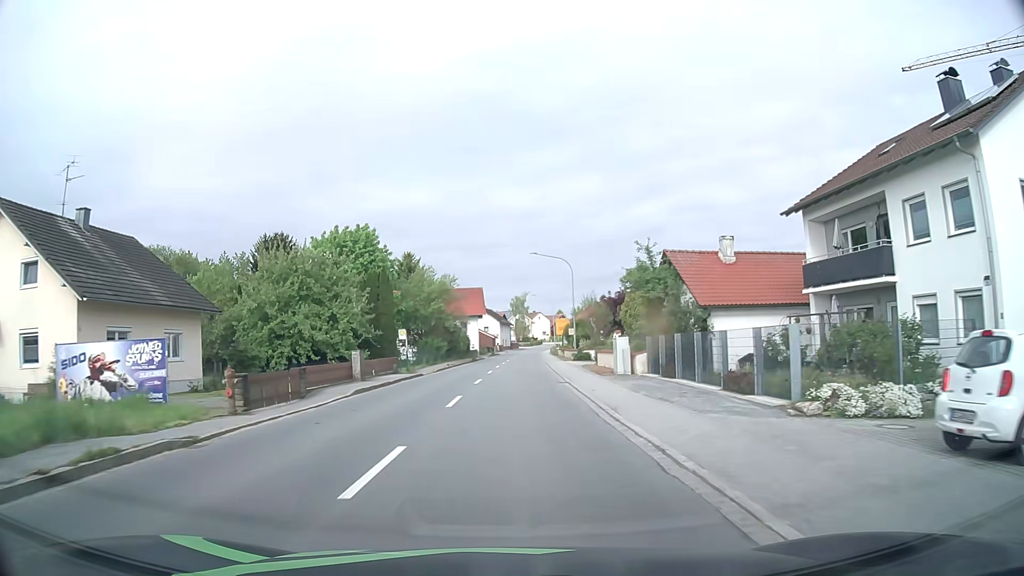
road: primary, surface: asphalt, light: Day
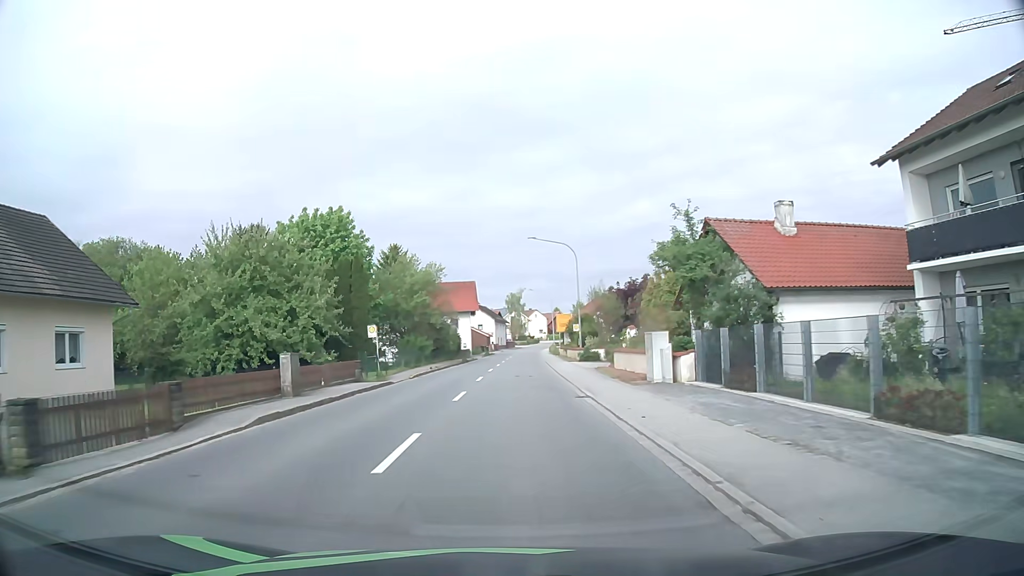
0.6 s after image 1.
(0.0, +7.8) m; 0°
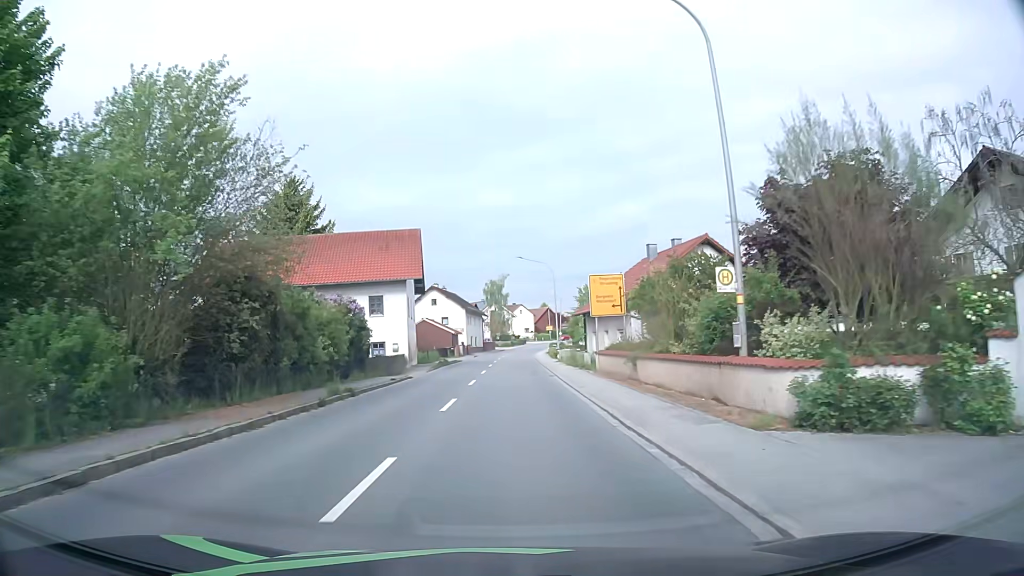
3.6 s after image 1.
(+0.5, +38.2) m; +1°
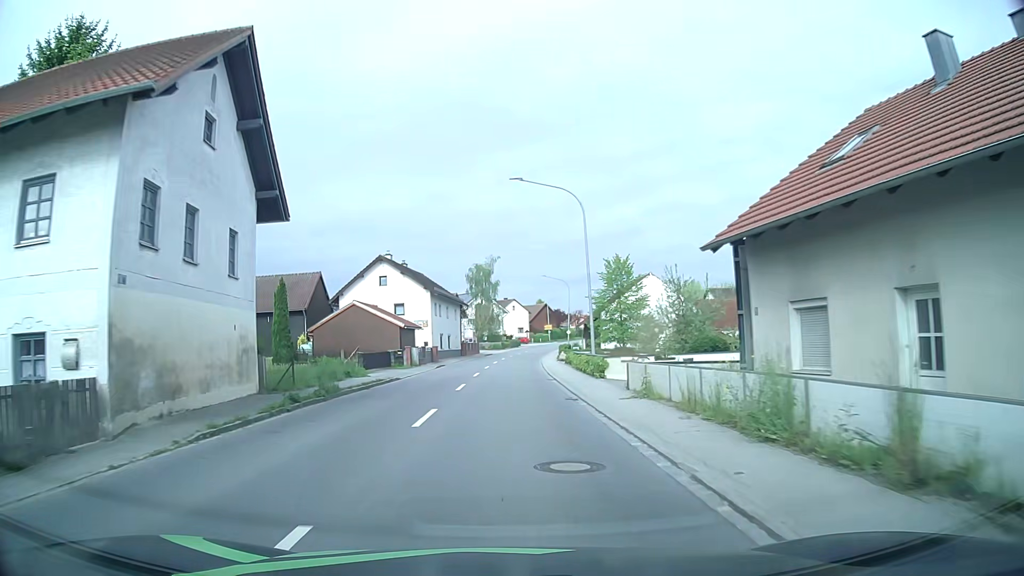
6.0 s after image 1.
(+0.2, +30.4) m; +1°
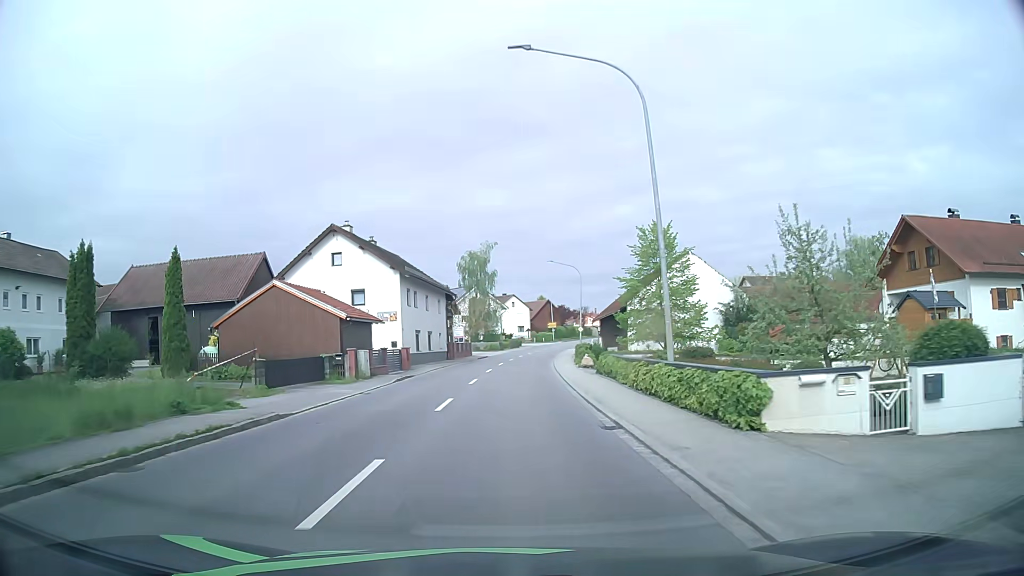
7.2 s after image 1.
(-0.1, +15.1) m; 0°
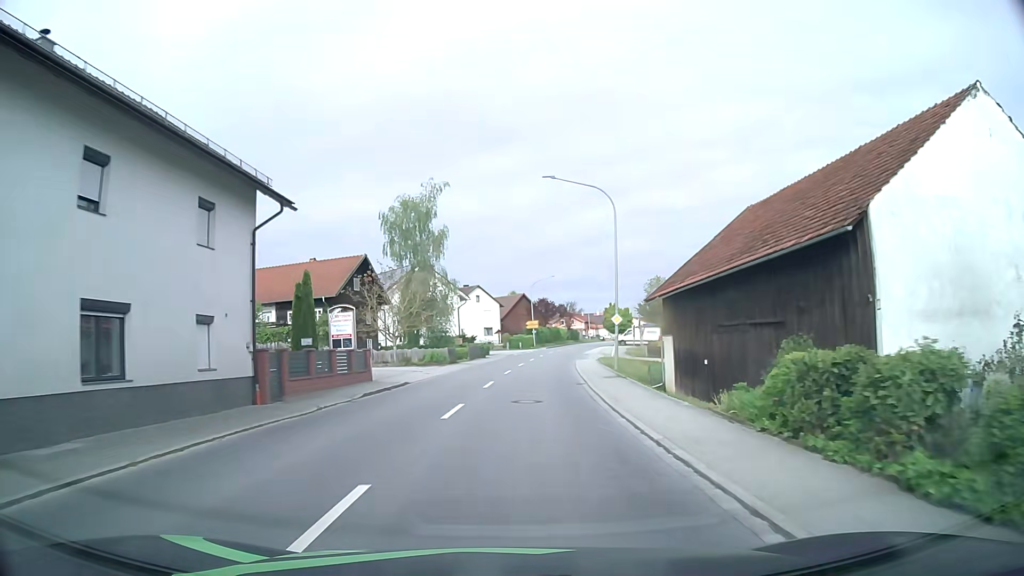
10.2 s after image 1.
(+0.6, +37.6) m; +2°
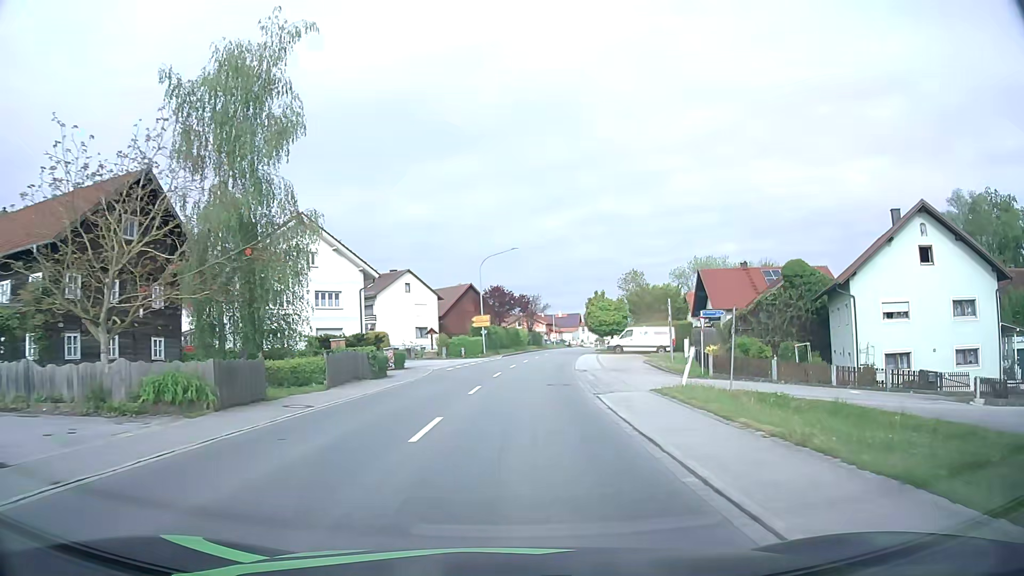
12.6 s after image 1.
(+1.3, +30.1) m; +4°
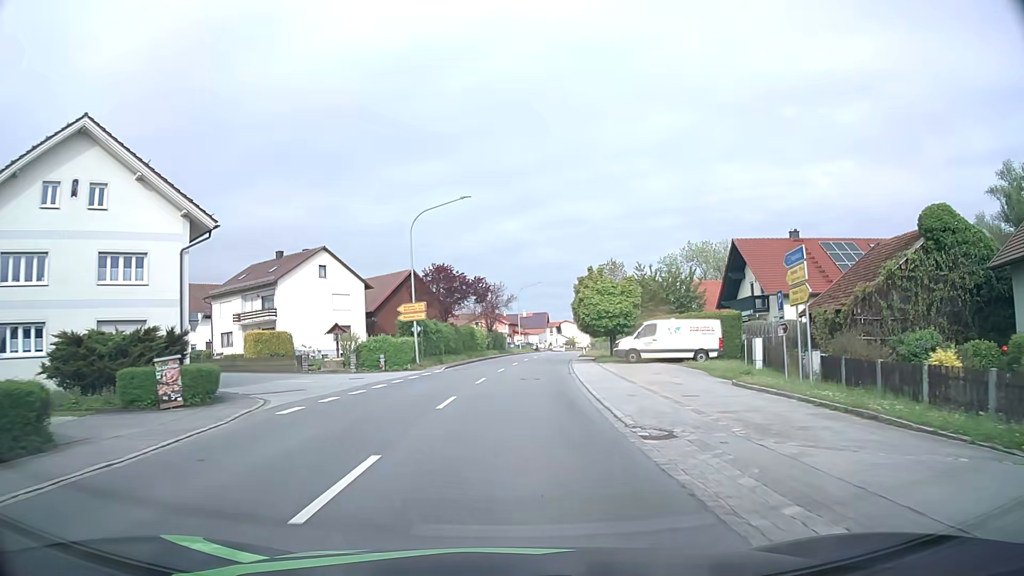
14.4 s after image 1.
(+0.6, +22.4) m; +4°
(0, +10) (0, +20) (+1, +30) (+2, +40) (+2, +50) (+3, +60) (+5, +70) (+6, +80) (+7, +90) (+9, +100) m
